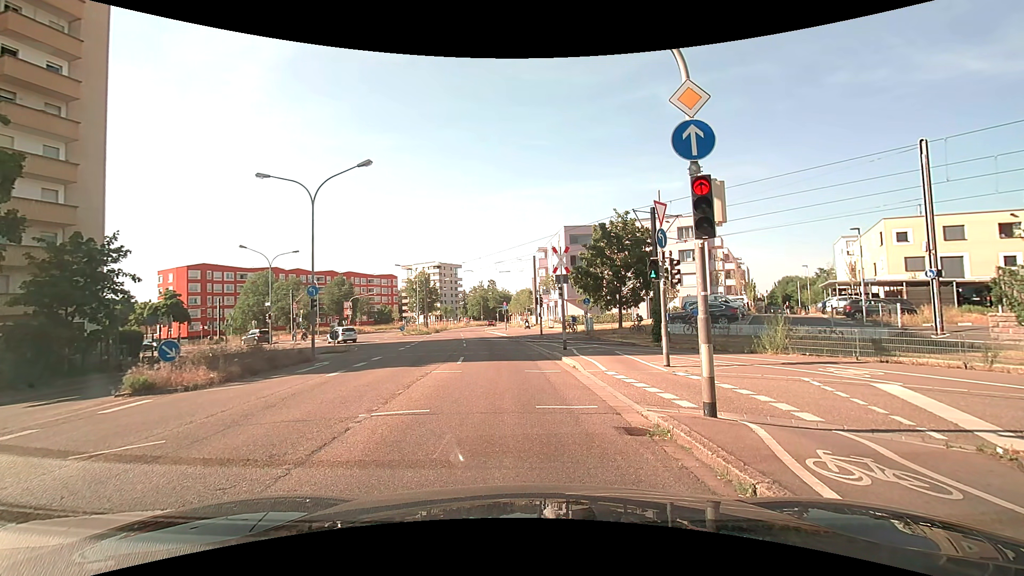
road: secondary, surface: asphalt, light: Day
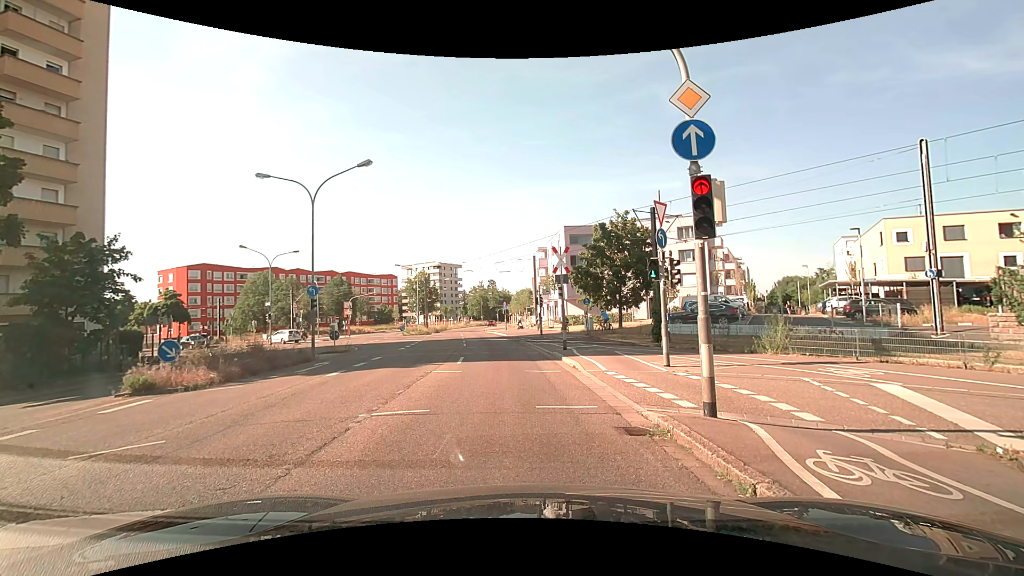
(0.0, 0.0) m; 0°
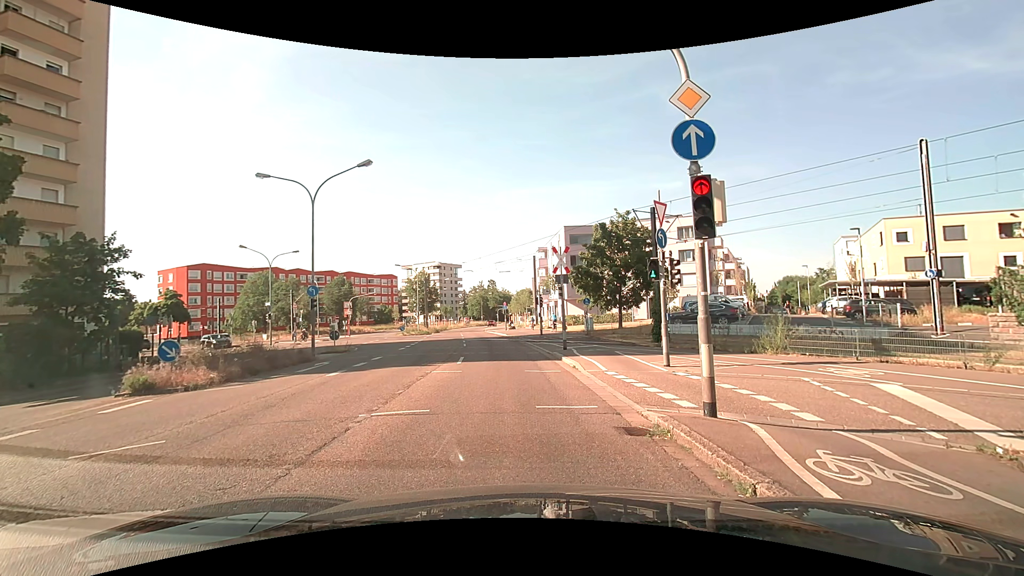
(0.0, 0.0) m; 0°
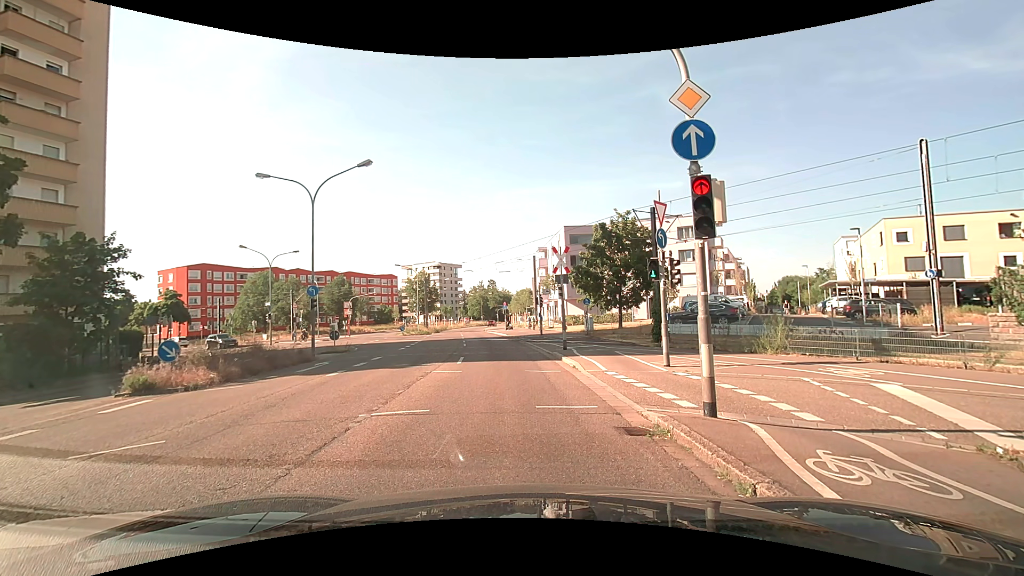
(0.0, 0.0) m; 0°
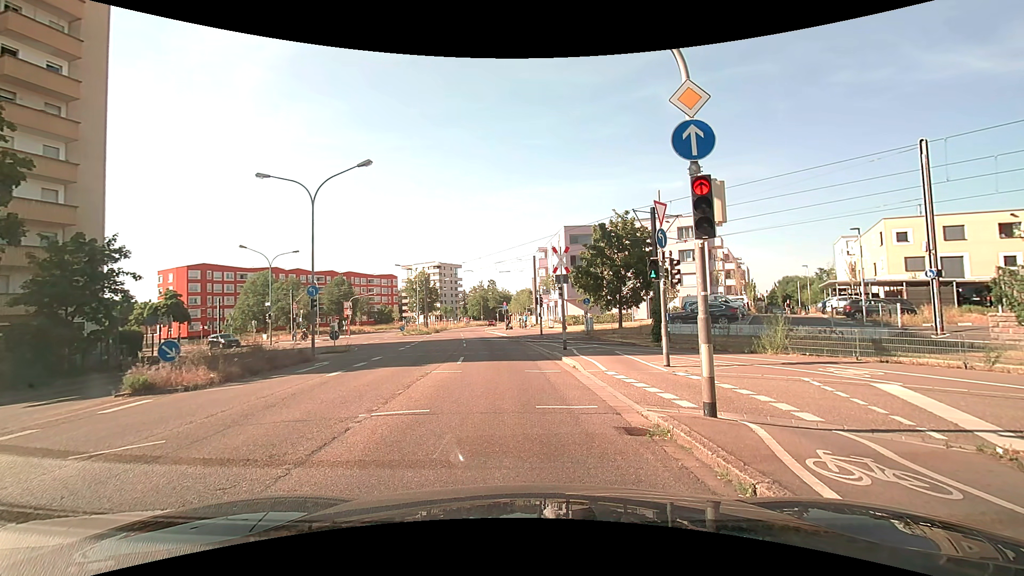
(0.0, 0.0) m; 0°
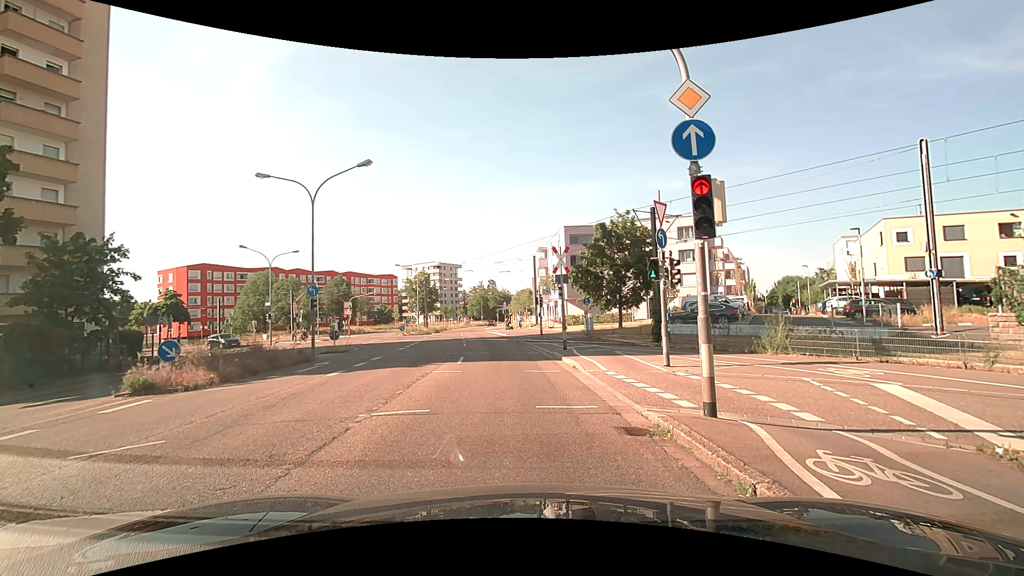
(0.0, 0.0) m; 0°
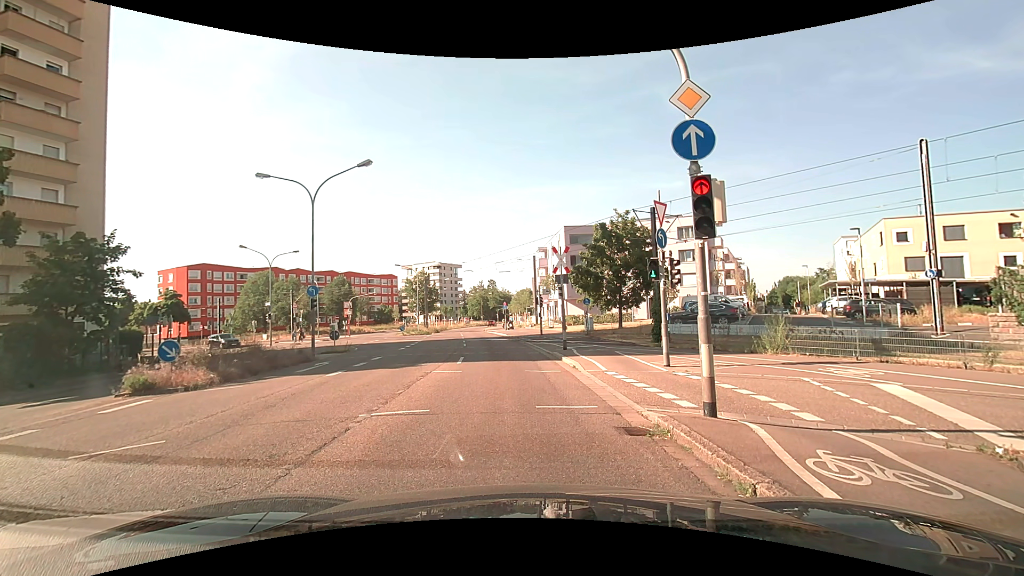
(0.0, 0.0) m; 0°
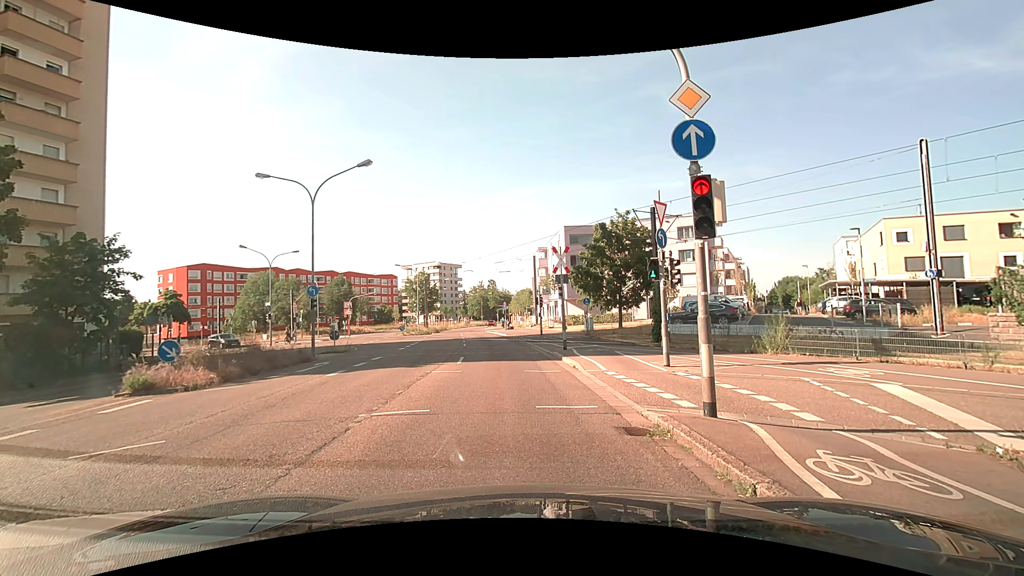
(0.0, 0.0) m; 0°
